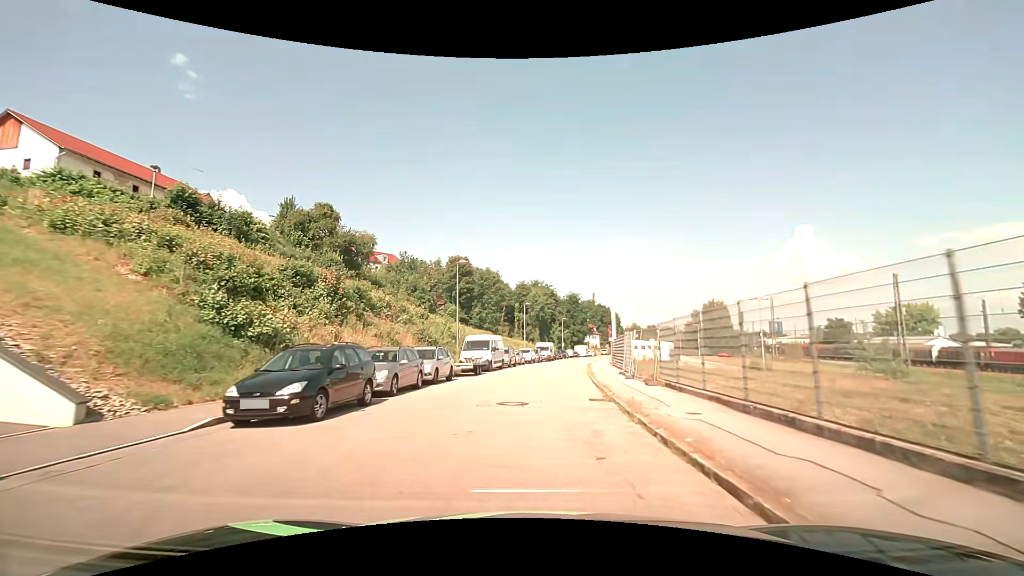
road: residential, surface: asphalt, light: Day
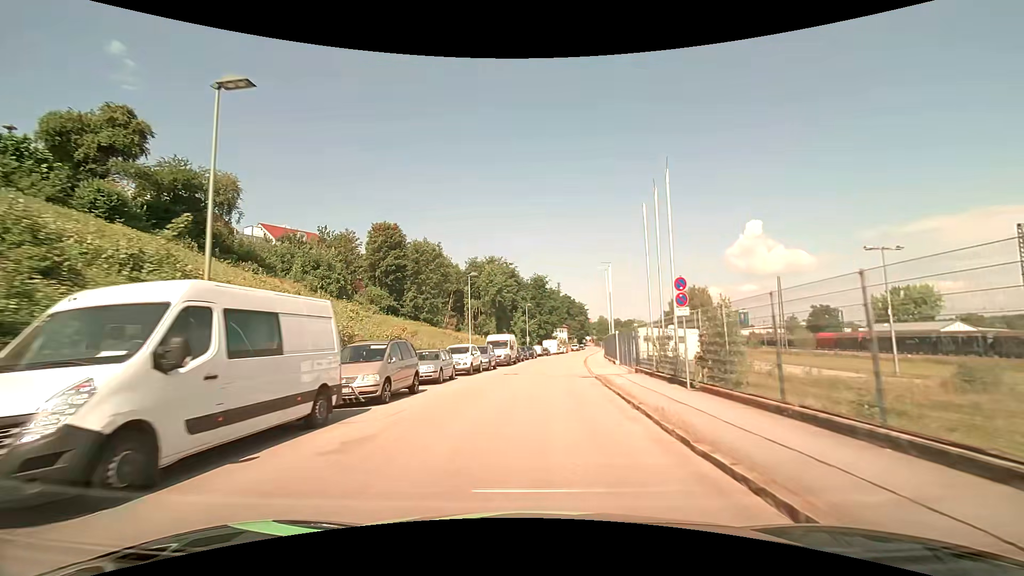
(+0.8, +26.7) m; +4°
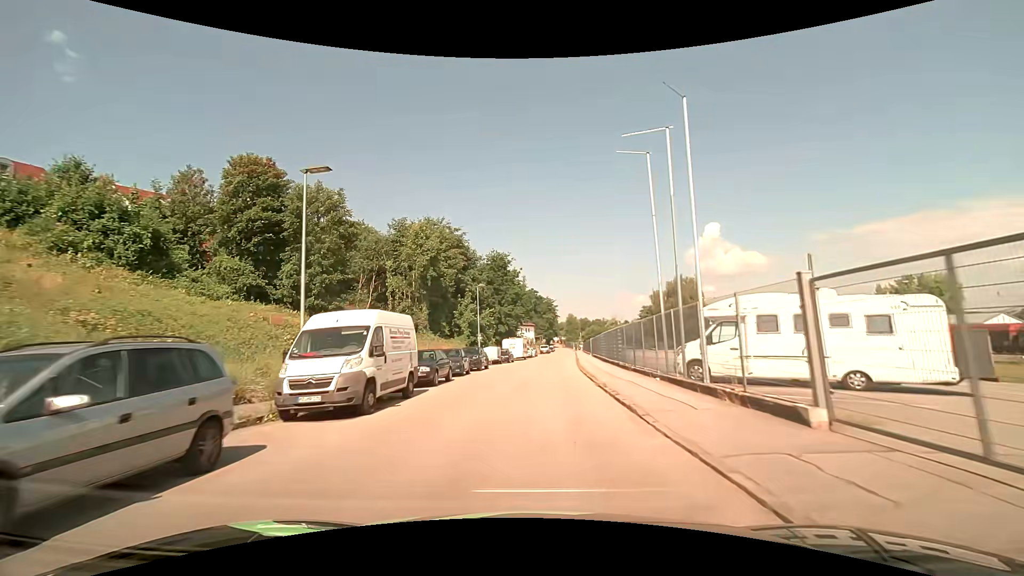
(+1.0, +27.1) m; +4°
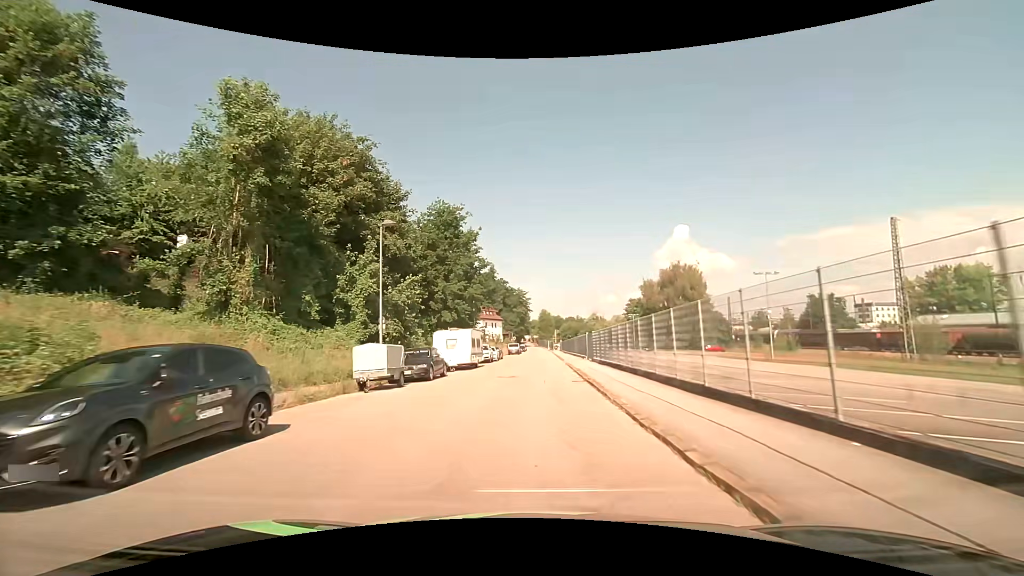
(+0.8, +26.1) m; +3°
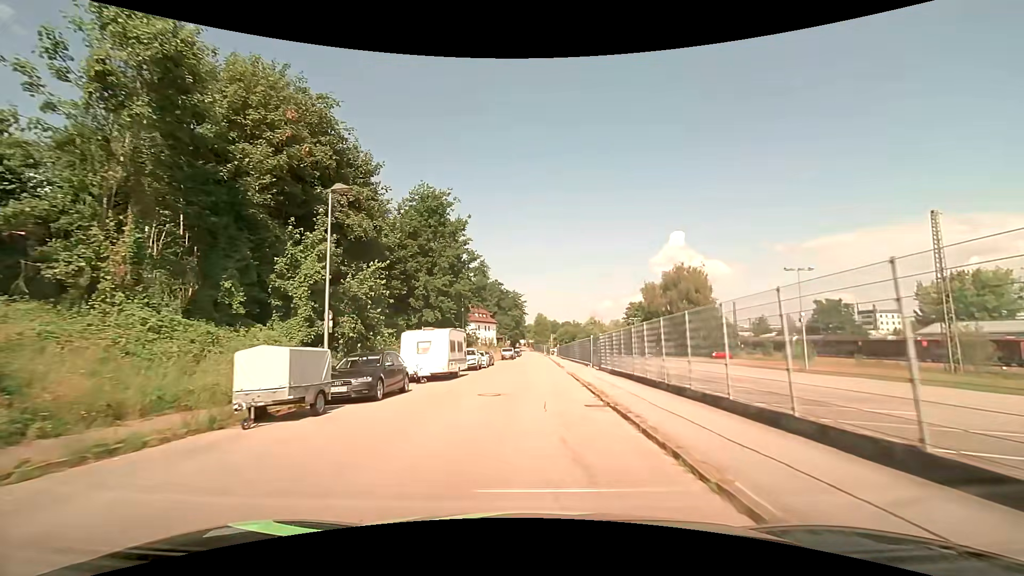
(0.0, +6.4) m; +1°
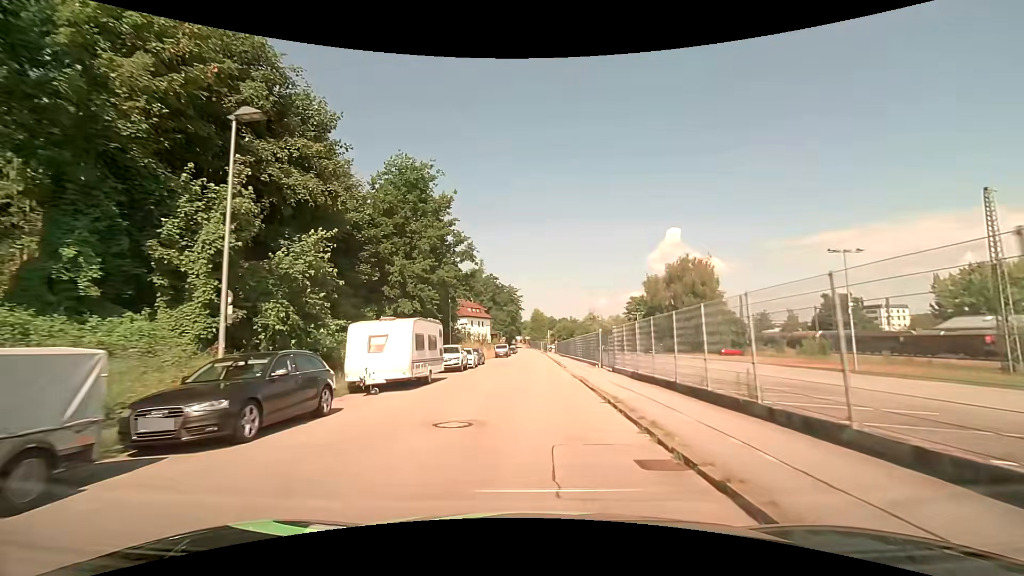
(0.0, +6.4) m; +1°
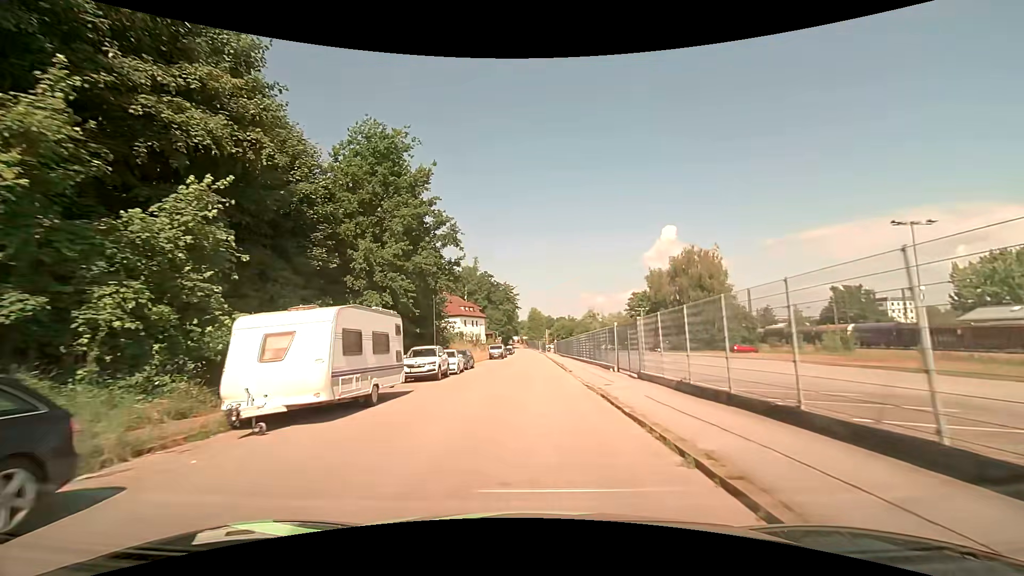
(0.0, +6.5) m; 0°
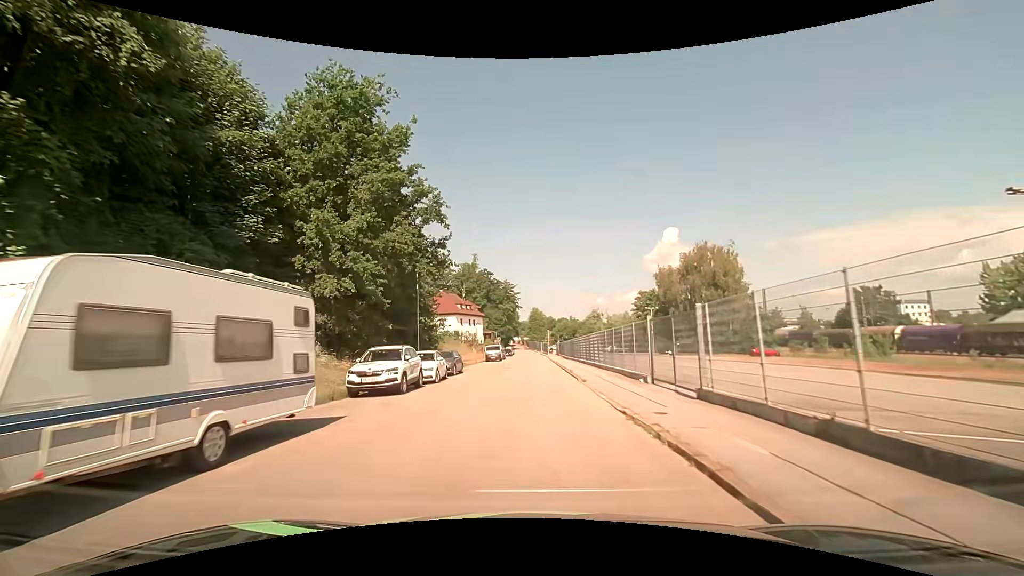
(-0.1, +6.5) m; 0°
